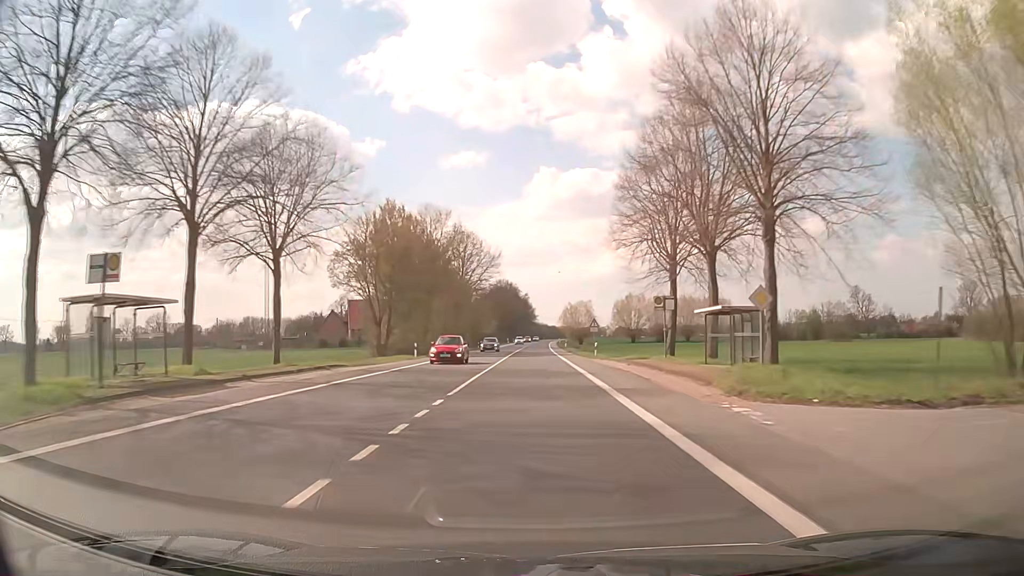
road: secondary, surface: asphalt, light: Day
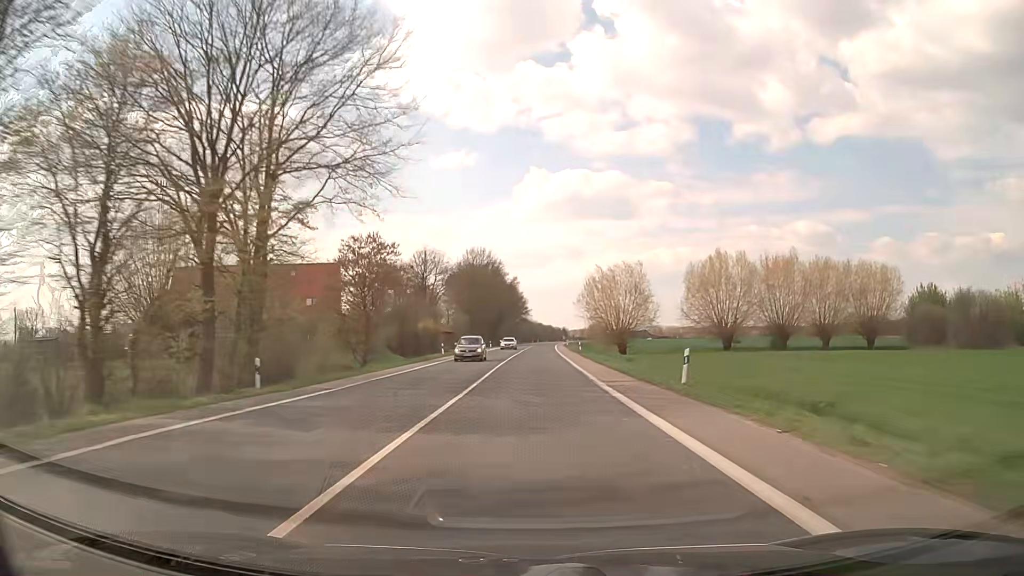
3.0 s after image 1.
(+0.6, +78.2) m; +1°
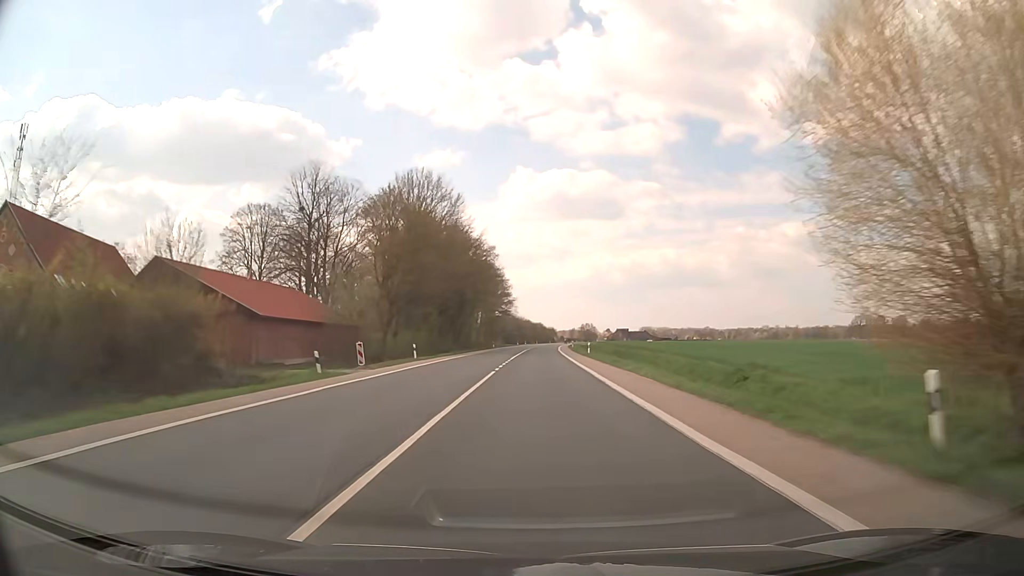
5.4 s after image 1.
(+0.5, +63.0) m; +1°
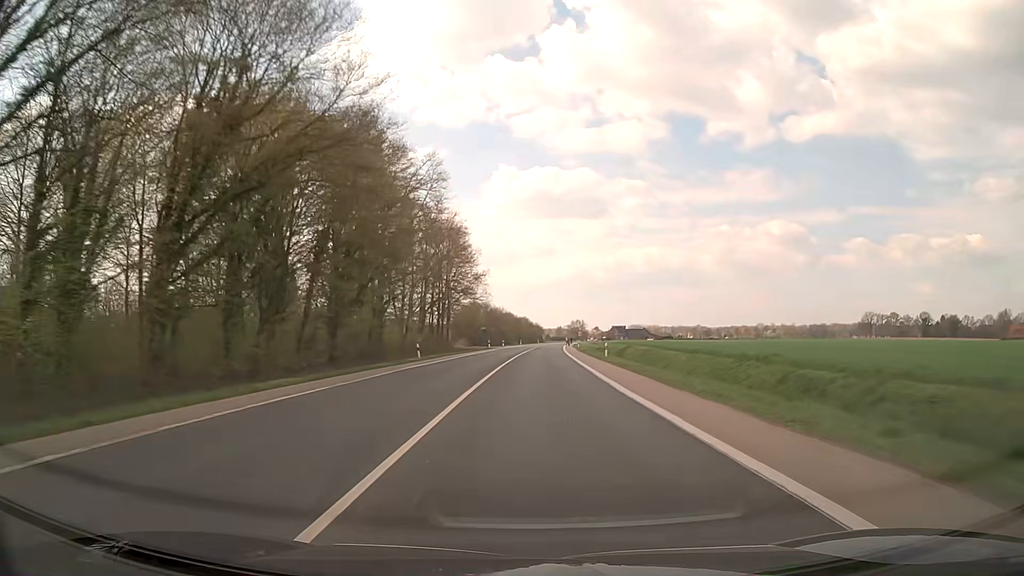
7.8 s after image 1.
(+0.8, +62.3) m; +1°
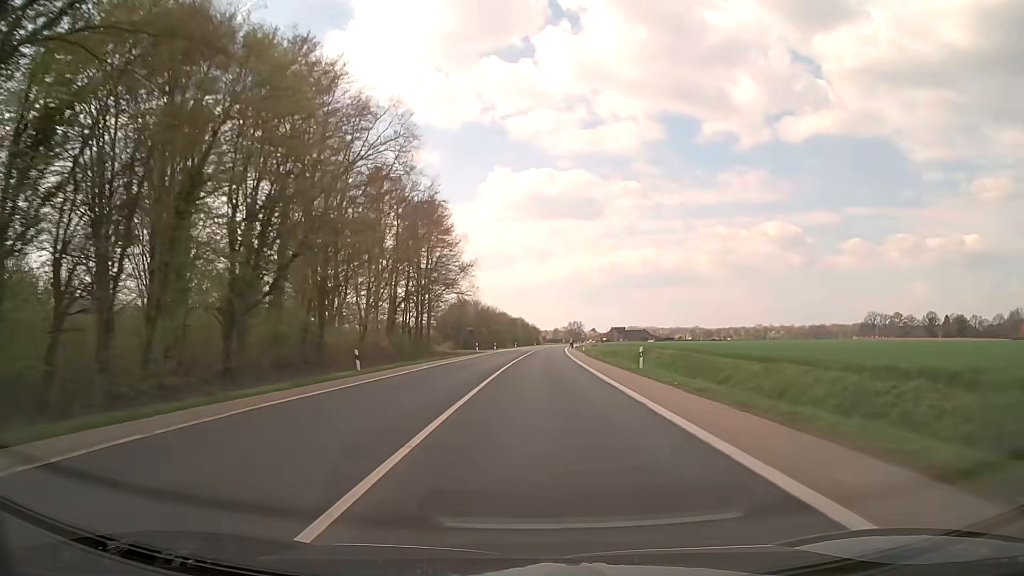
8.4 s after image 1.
(0.0, +15.5) m; 0°
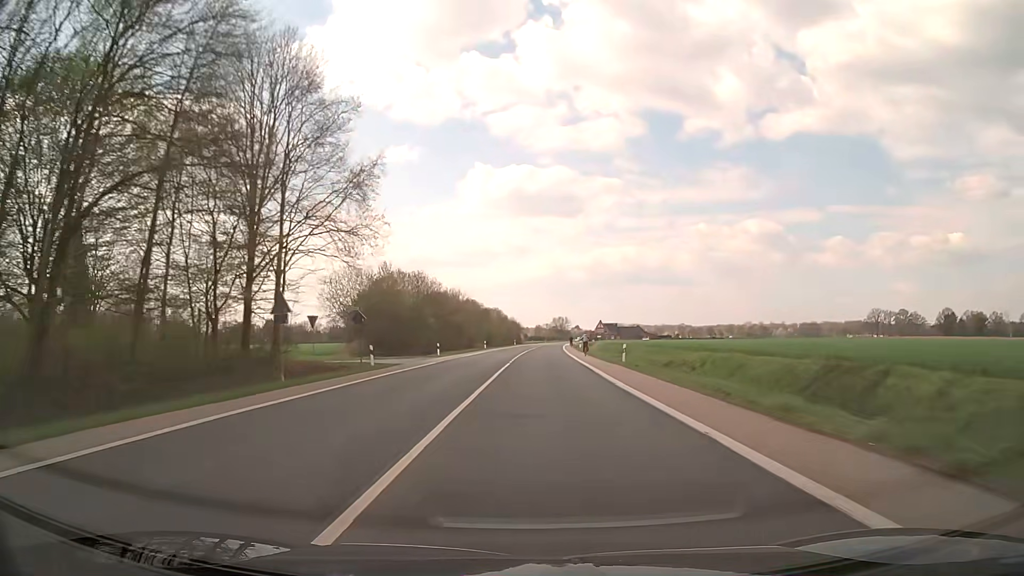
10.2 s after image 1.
(+0.7, +46.7) m; +2°
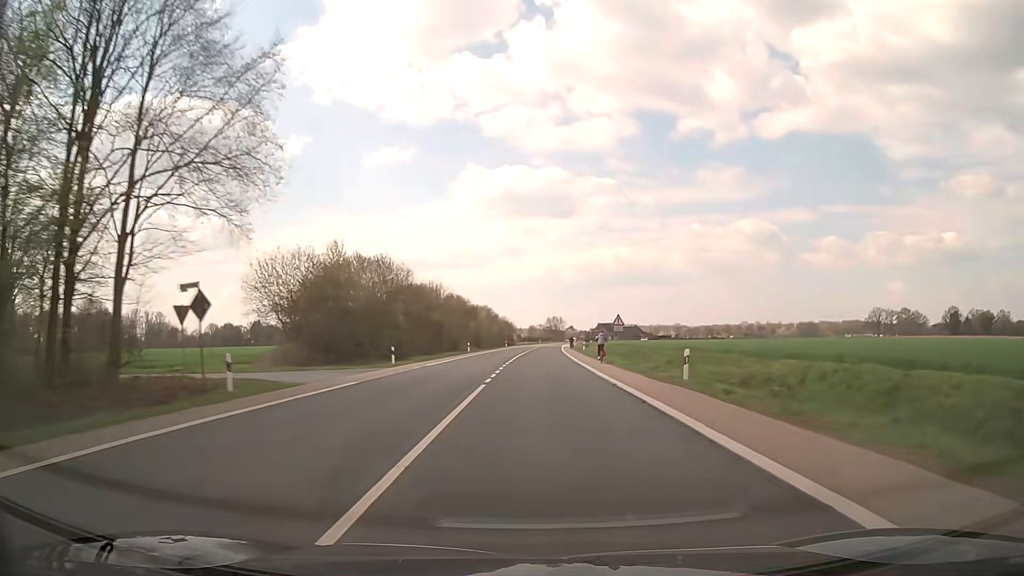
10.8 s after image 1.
(+0.1, +15.6) m; +1°
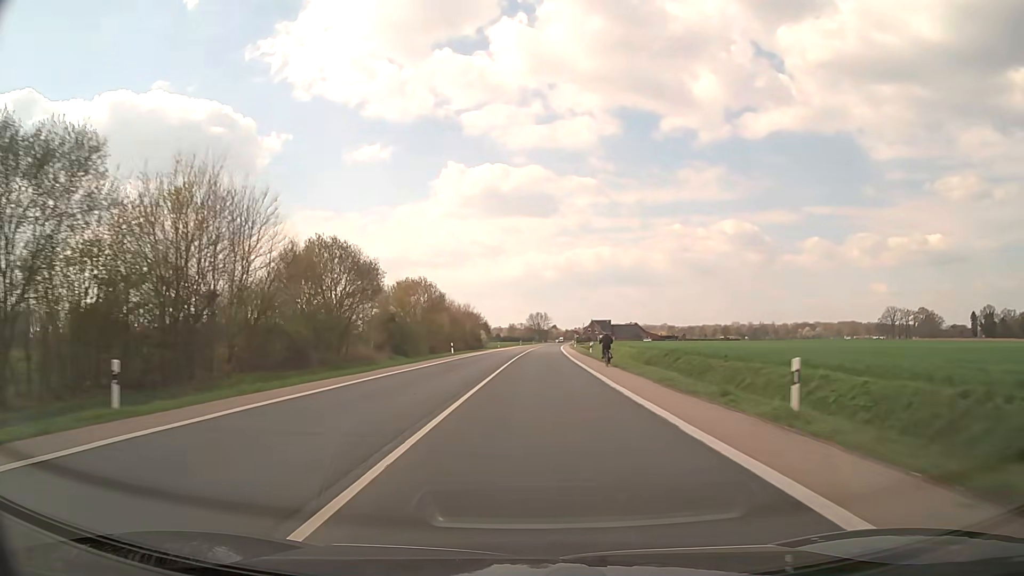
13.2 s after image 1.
(+1.0, +62.6) m; +1°
(0, +10) (0, +20) (0, +30) (0, +40) (+1, +50) (+1, +60) (+1, +70) (+2, +80) (+2, +90) (+3, +100) m
